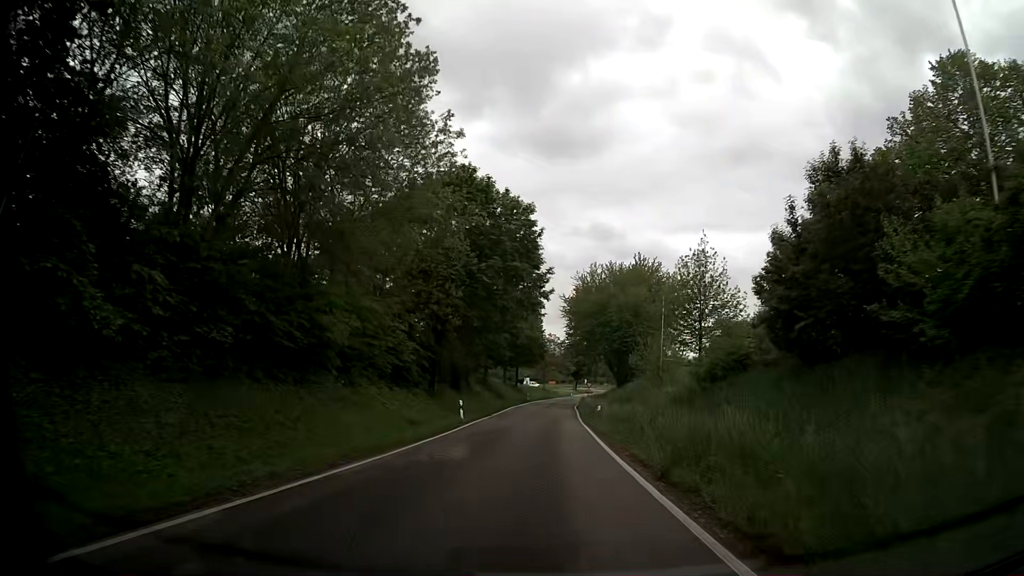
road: tertiary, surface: asphalt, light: Day
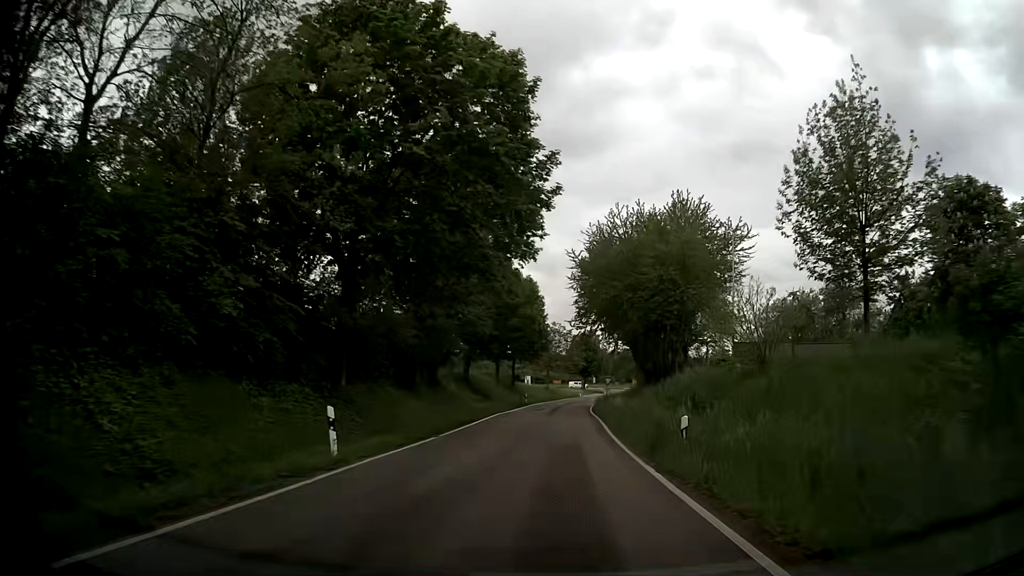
(0.0, +20.1) m; 0°
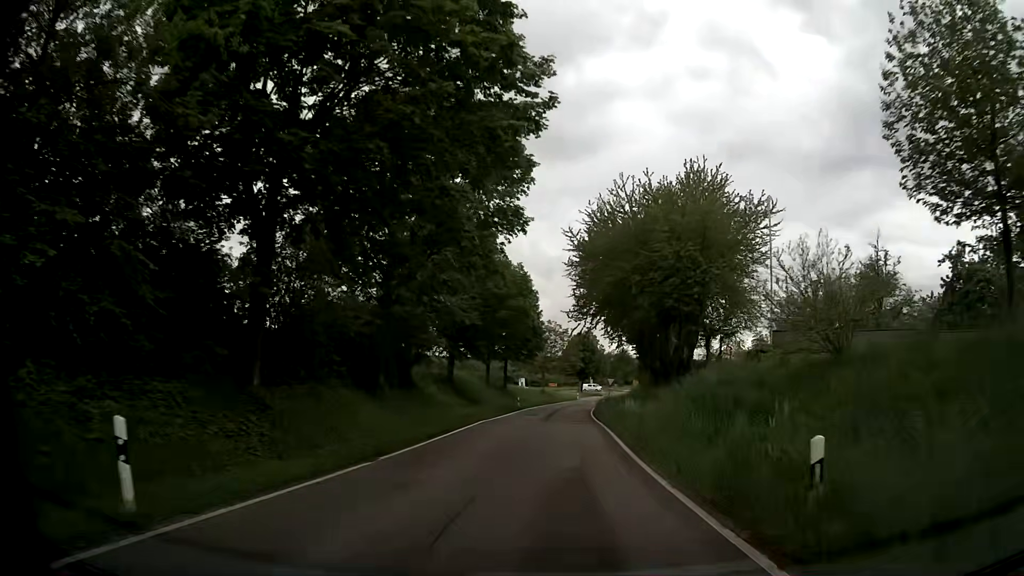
(0.0, +6.7) m; 0°
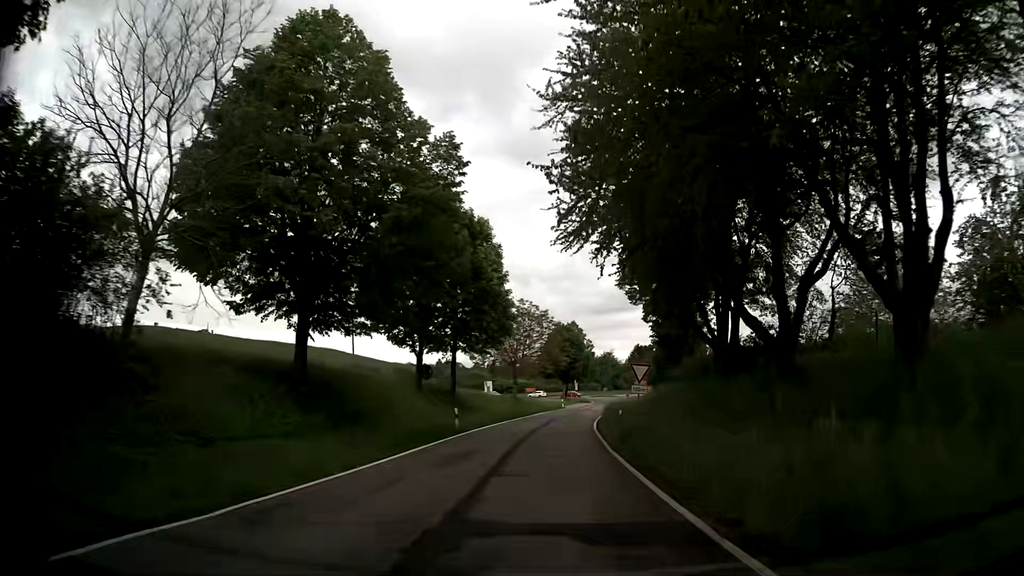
(+0.4, +26.8) m; +2°
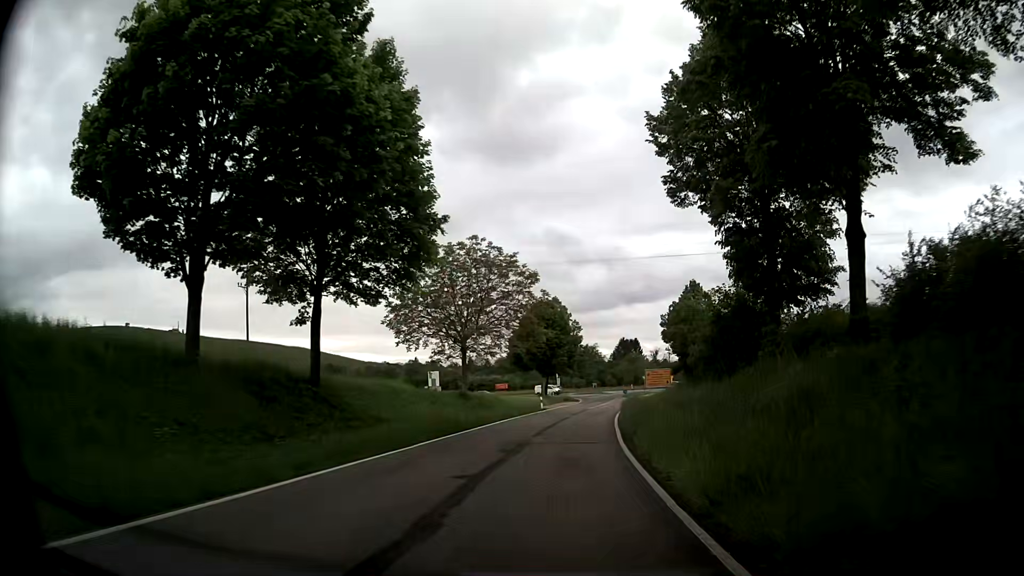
(+0.4, +26.5) m; +2°
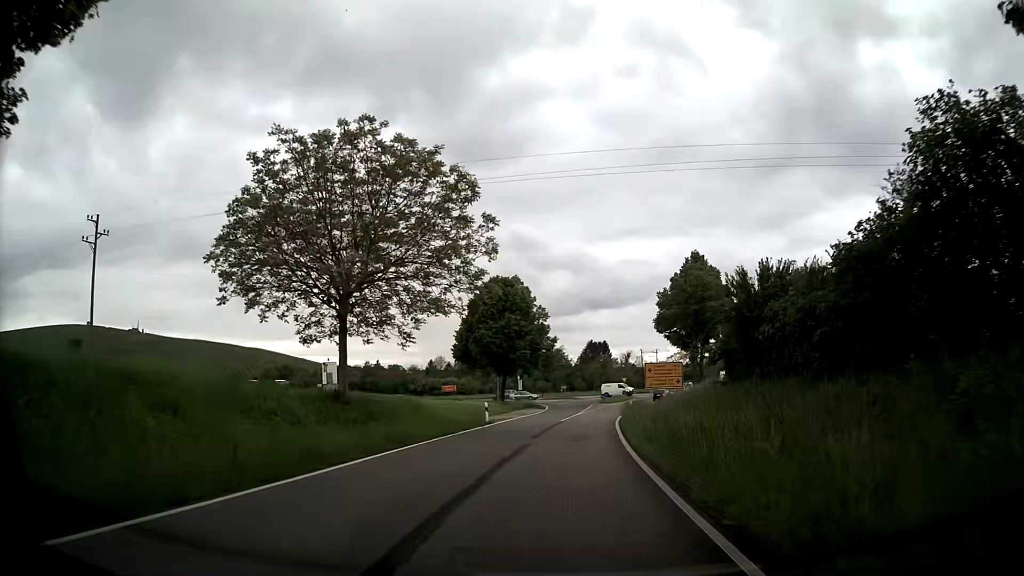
(+0.3, +19.6) m; +2°
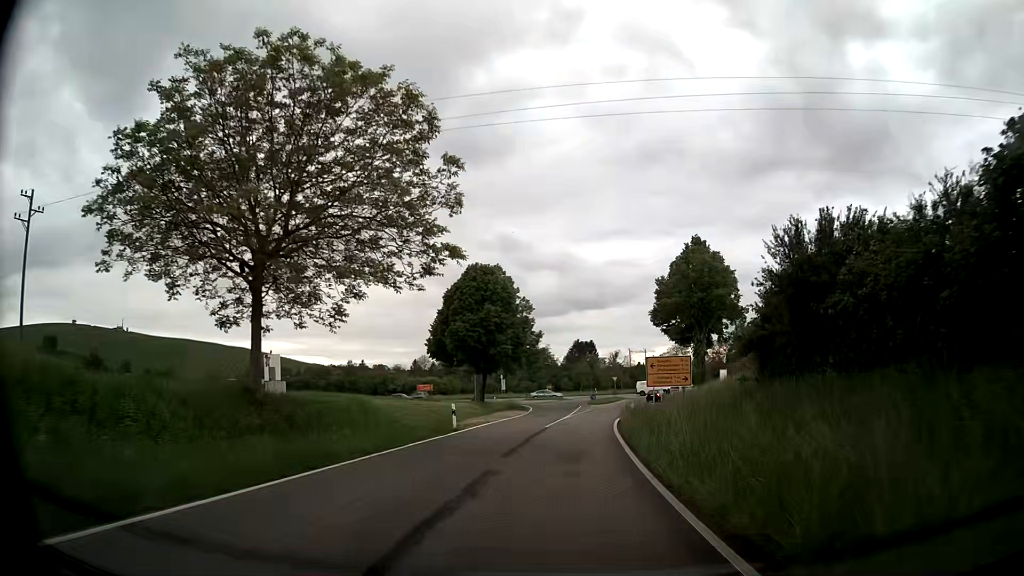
(+0.1, +6.4) m; +2°
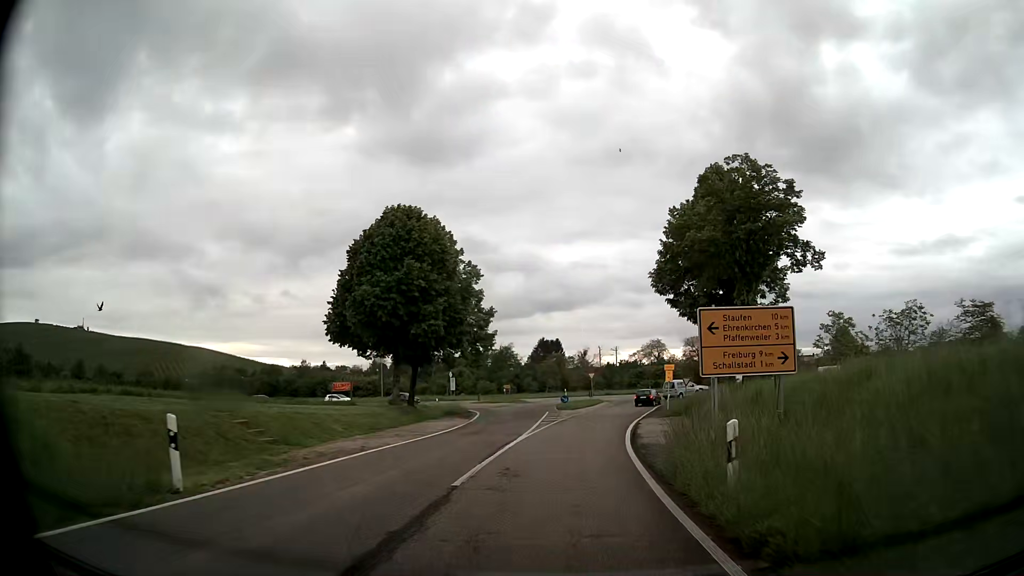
(+0.4, +18.7) m; +2°
(0, +10) (+1, +20) (+2, +30) (+4, +40) (+6, +50) (+9, +59) (+16, +66) (+26, +65) (+35, +62) (+45, +59) m
